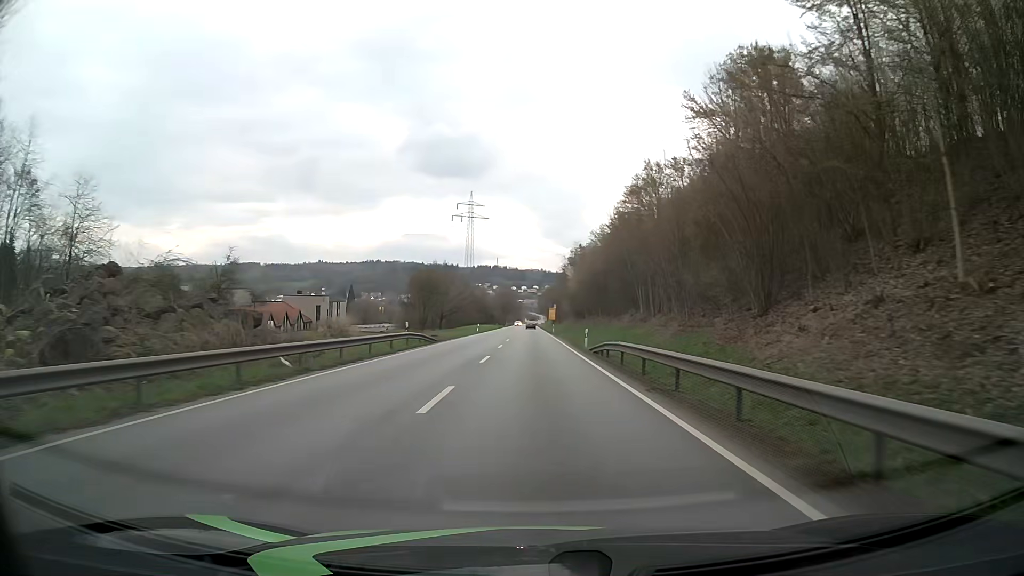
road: primary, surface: asphalt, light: Day
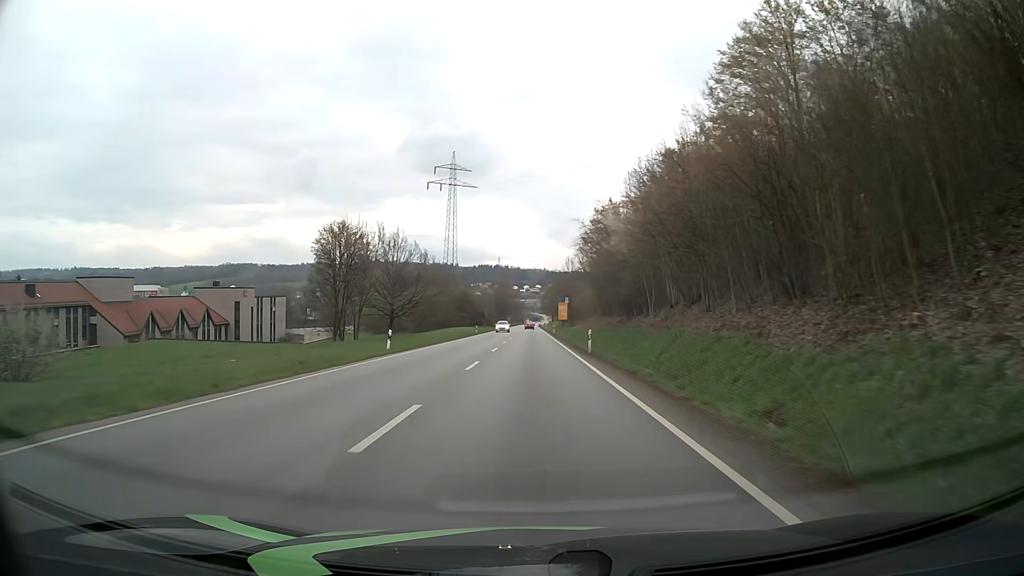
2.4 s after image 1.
(0.0, +51.2) m; 0°
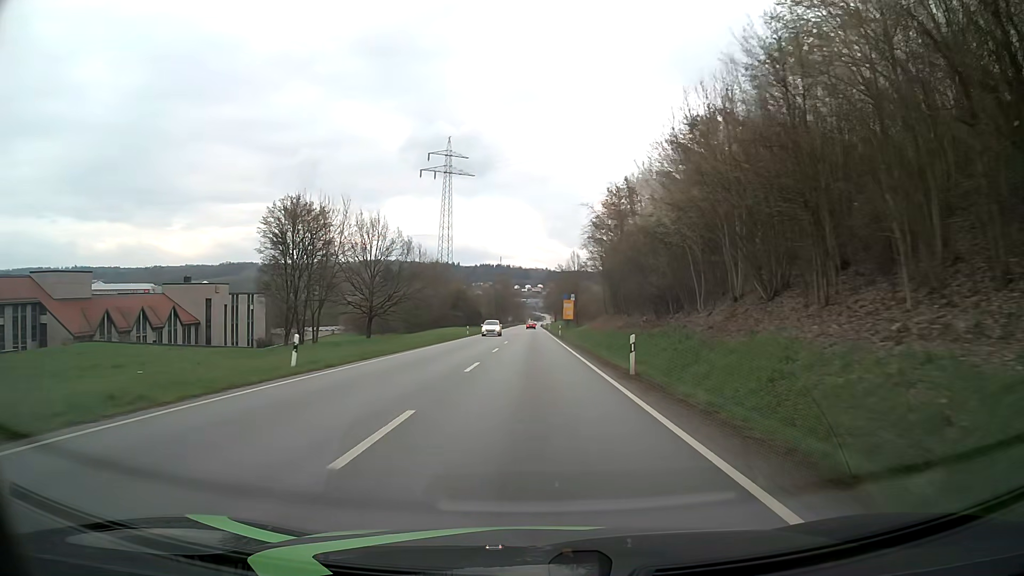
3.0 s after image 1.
(0.0, +12.8) m; 0°
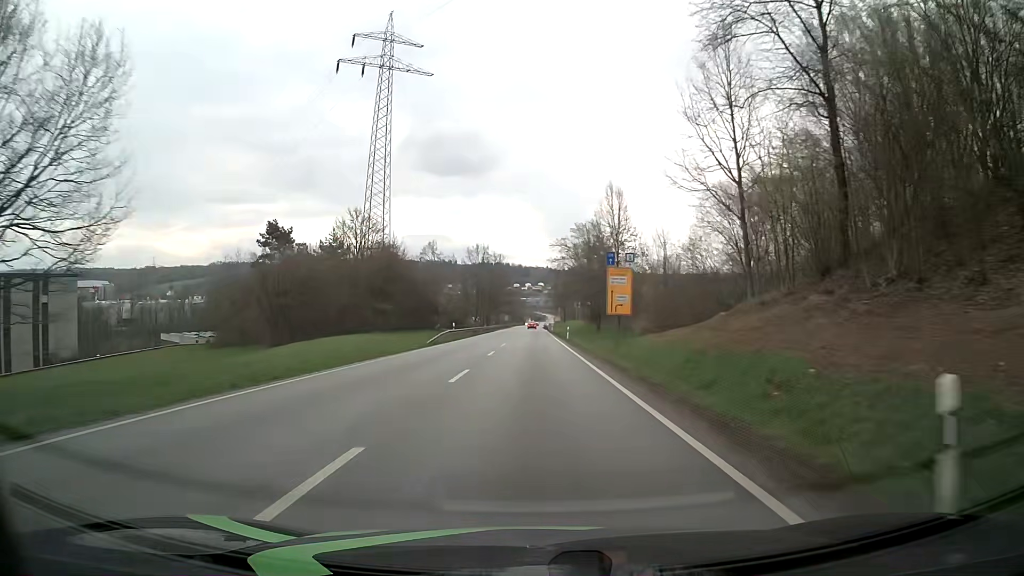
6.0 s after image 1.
(+0.1, +63.2) m; 0°
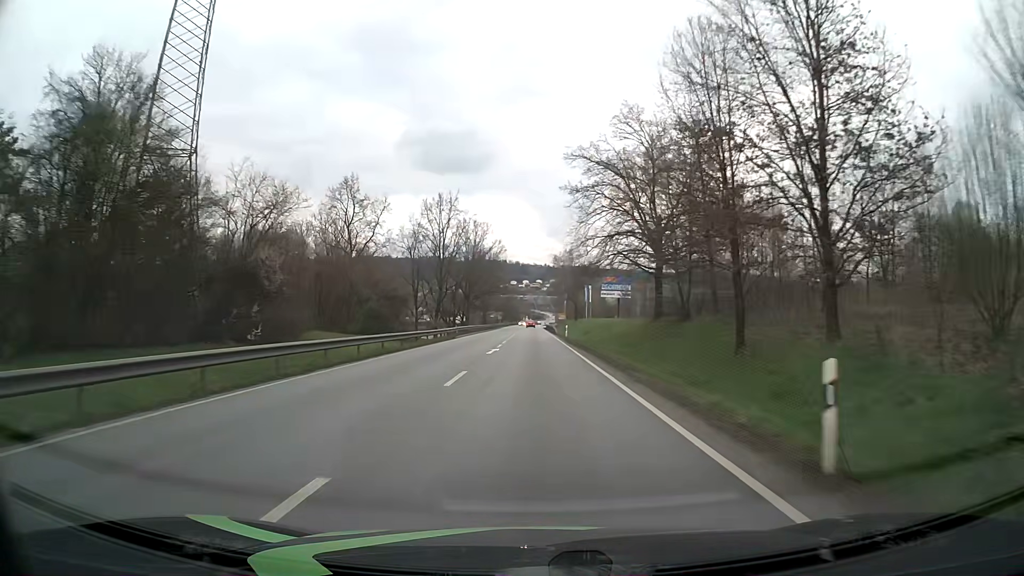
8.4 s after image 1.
(-0.1, +49.0) m; 0°
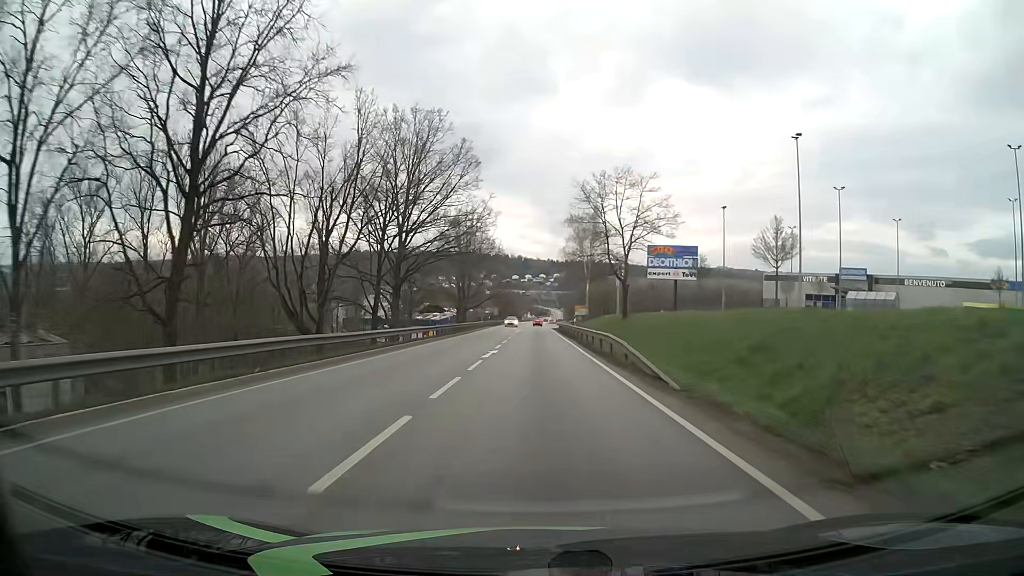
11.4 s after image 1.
(-0.3, +58.3) m; 0°
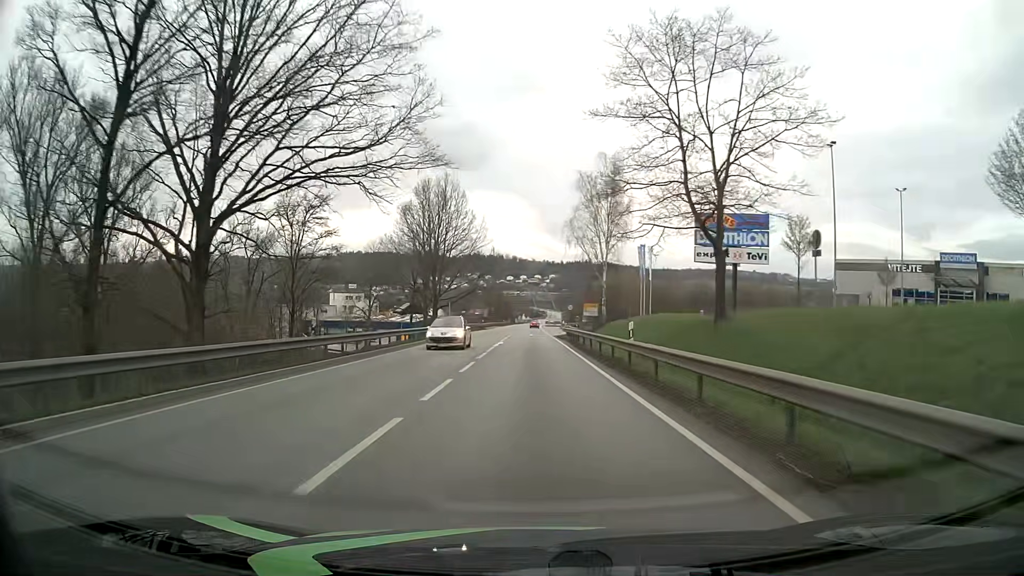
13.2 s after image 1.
(+0.1, +29.8) m; 0°
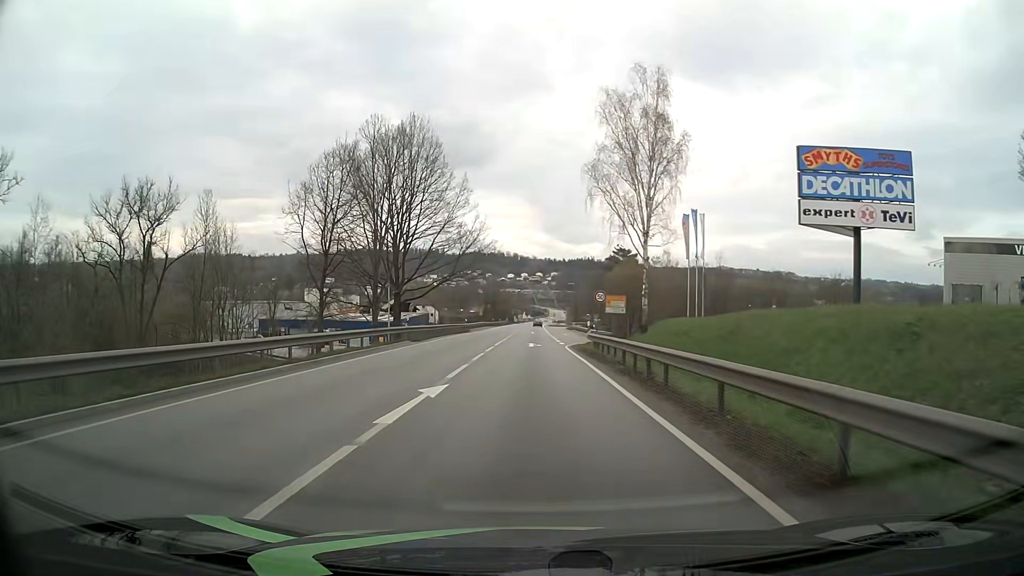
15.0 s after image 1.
(0.0, +25.2) m; 0°
(0, +10) (0, +20) (0, +30) (0, +40) (+1, +50) (+3, +60) (+3, +70) (+3, +80) (+3, +90) (+3, +100) m
